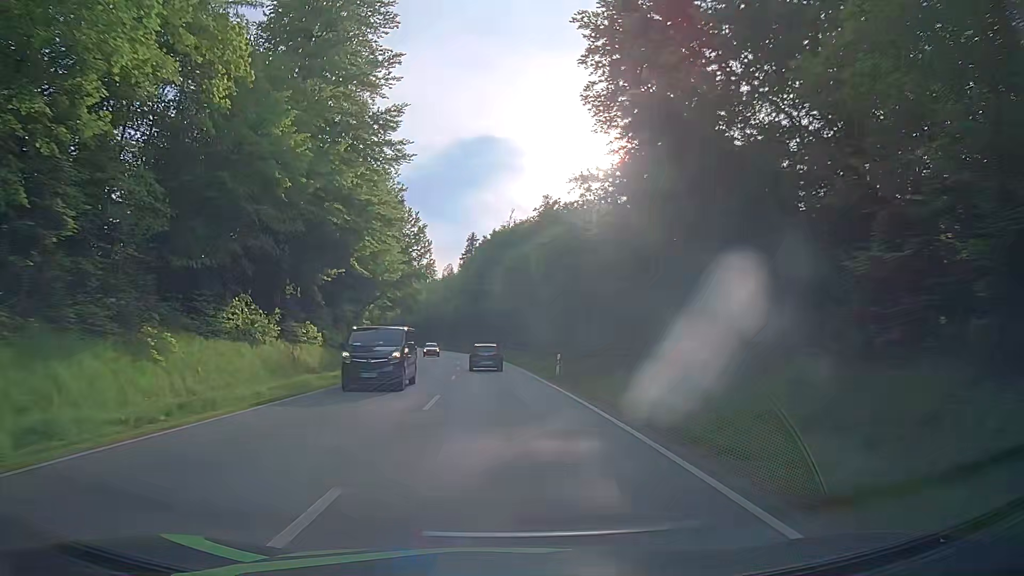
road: secondary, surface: asphalt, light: Day
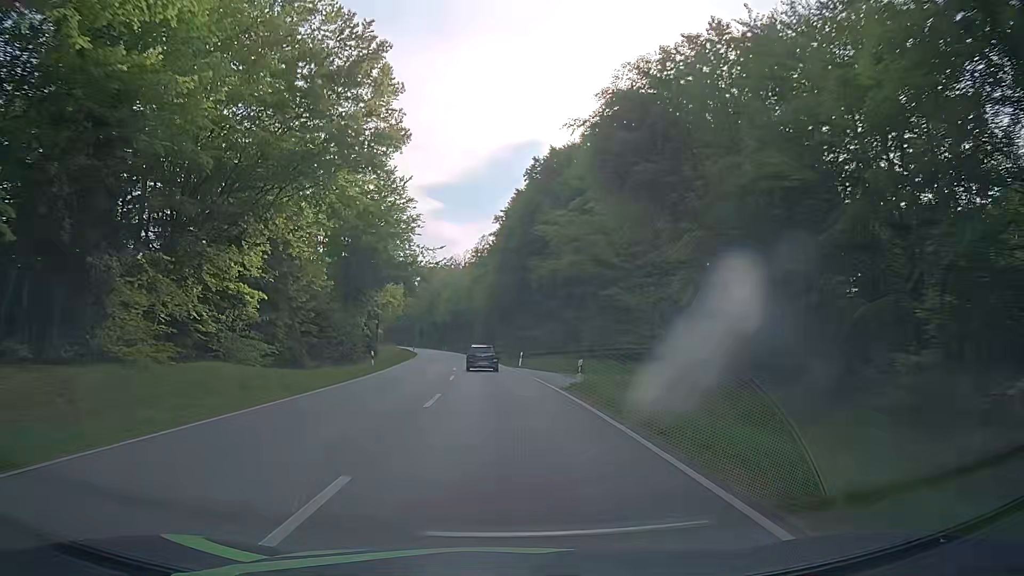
(-2.3, +47.4) m; -5°
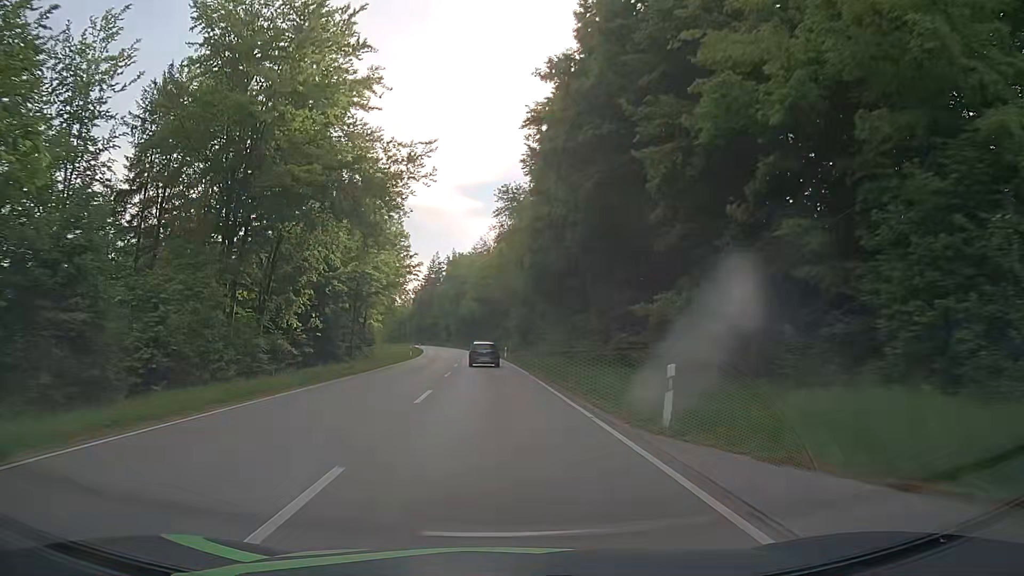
(-1.1, +35.7) m; -3°
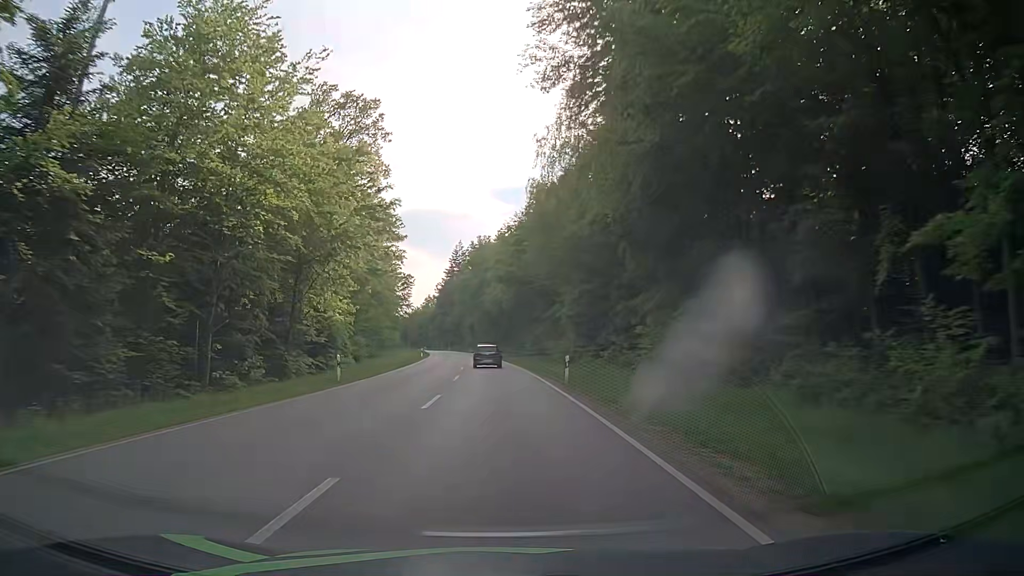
(-1.0, +36.7) m; -3°
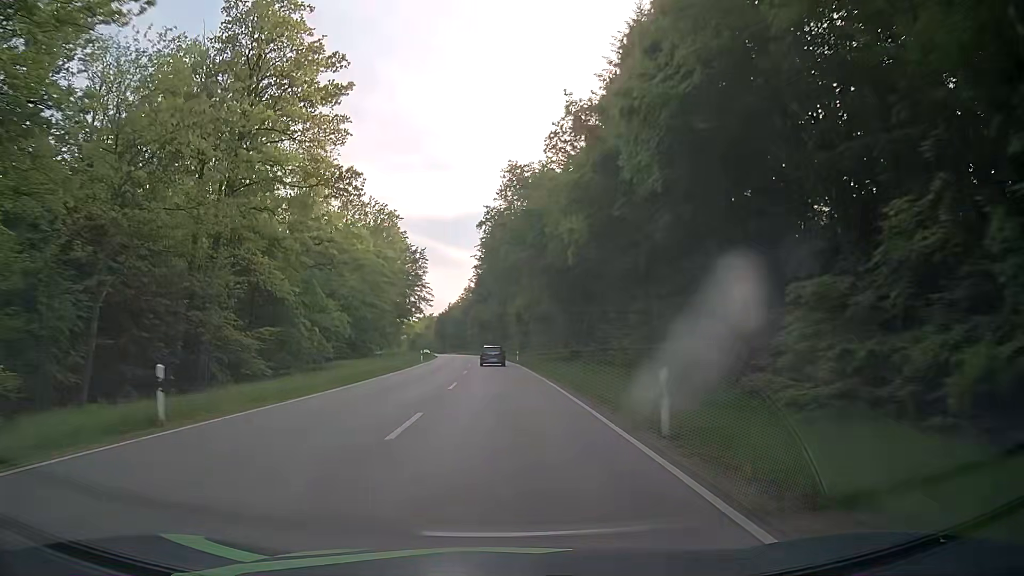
(-2.6, +65.4) m; -5°
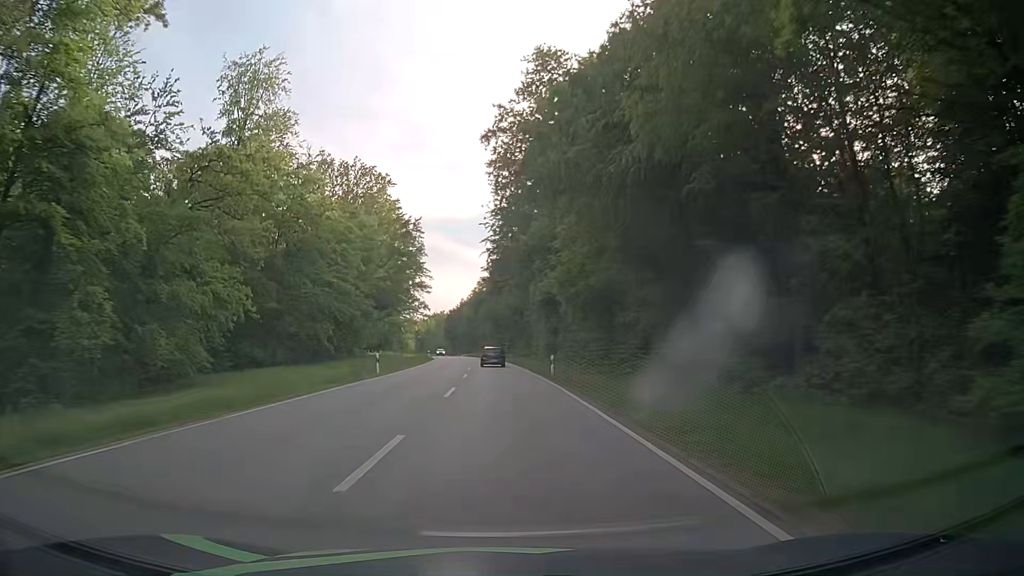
(-0.4, +27.8) m; -2°
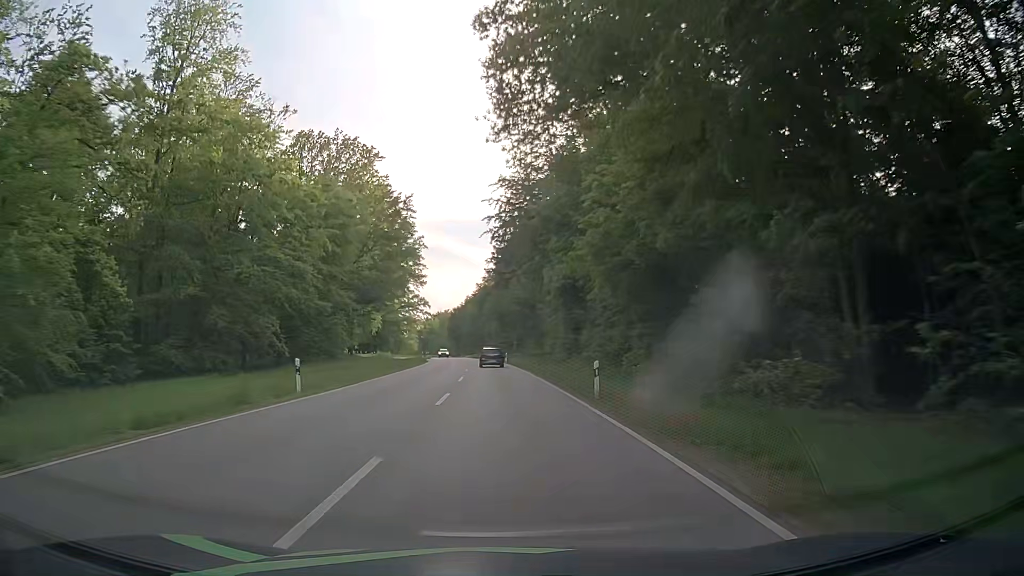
(0.0, +14.2) m; 0°
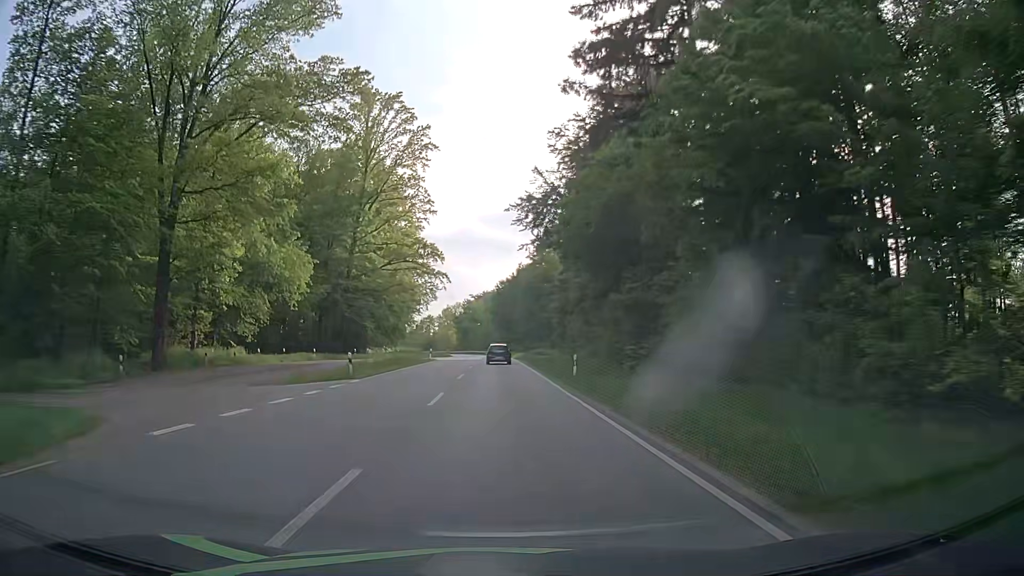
(-2.8, +72.9) m; -5°
(0, +10) (0, +20) (0, +30) (-1, +40) (-1, +50) (-1, +60) (-2, +70) (-2, +80) (-3, +90) (-3, +100) m
